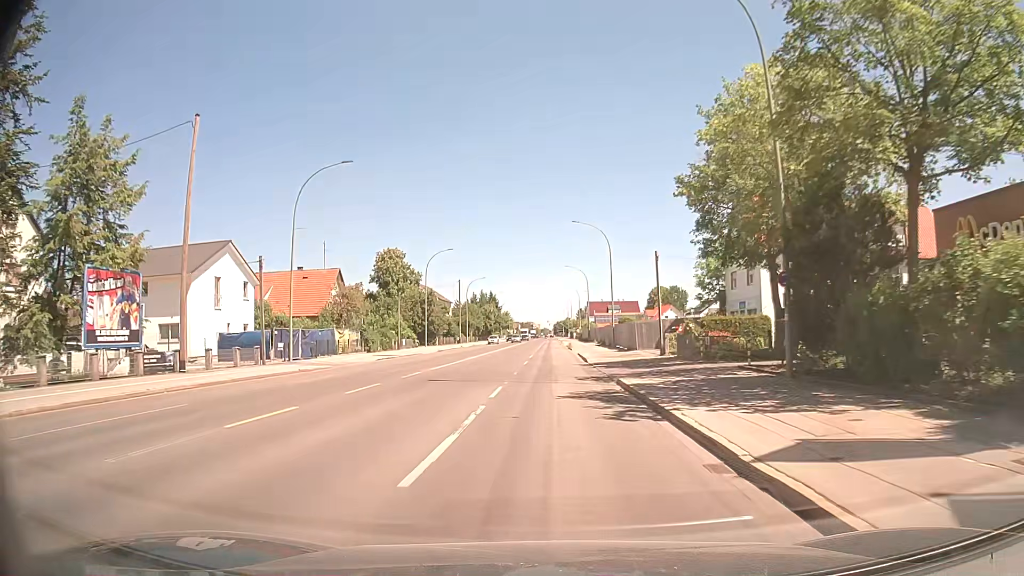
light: Day
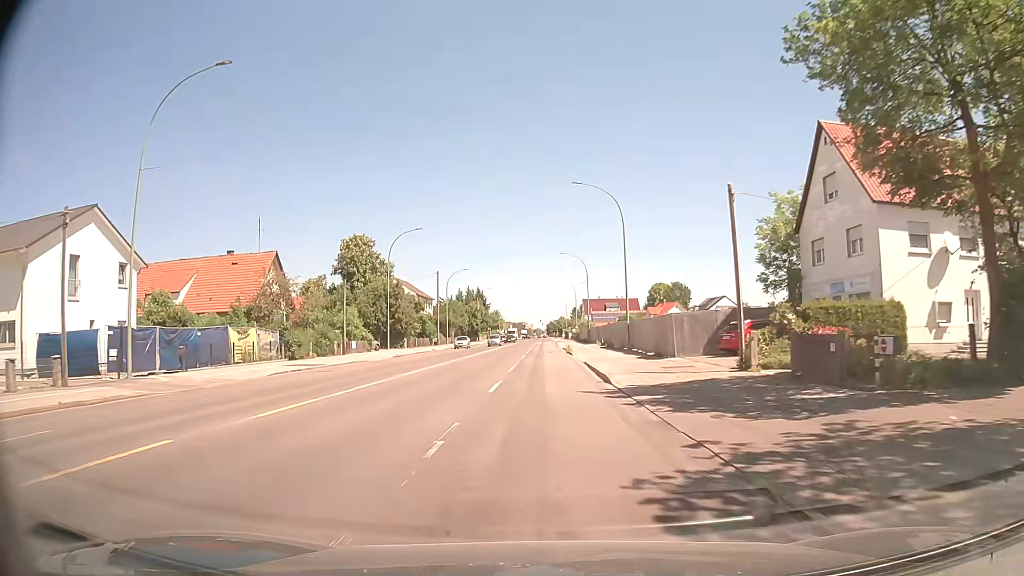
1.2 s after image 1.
(+0.2, +16.6) m; +1°
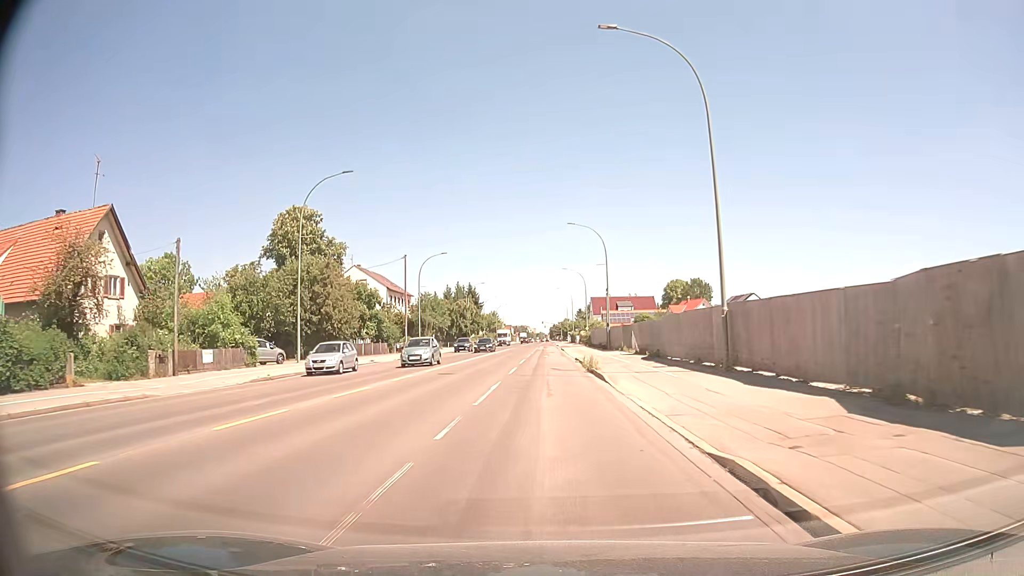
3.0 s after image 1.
(0.0, +25.5) m; 0°
(0, +10) (0, +20) (0, +30) (0, +40) (0, +50) (0, +60) (0, +70) (0, +80) (0, +90) (0, +100) m
